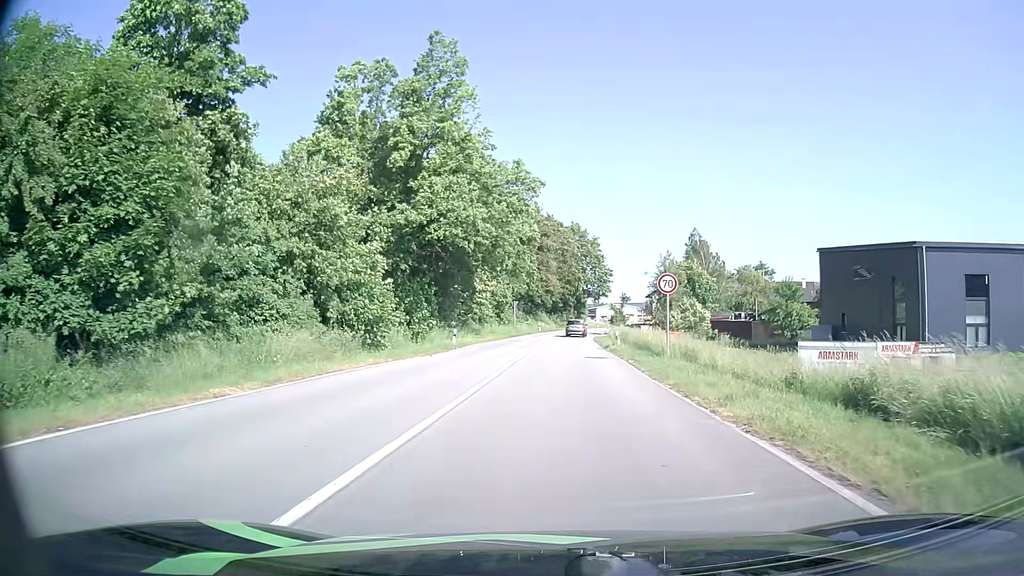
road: primary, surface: asphalt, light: Day
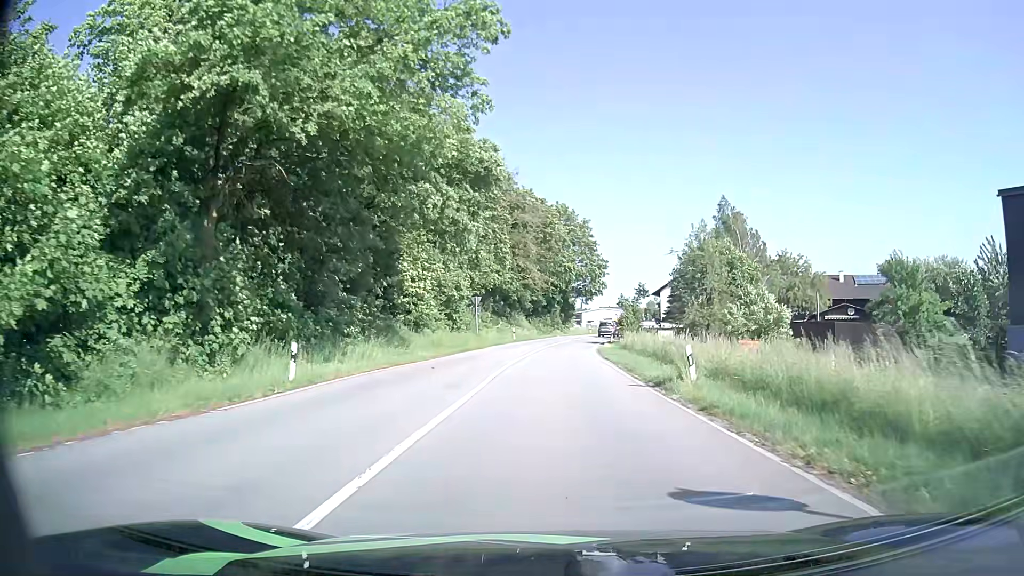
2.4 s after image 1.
(+0.3, +23.0) m; +1°
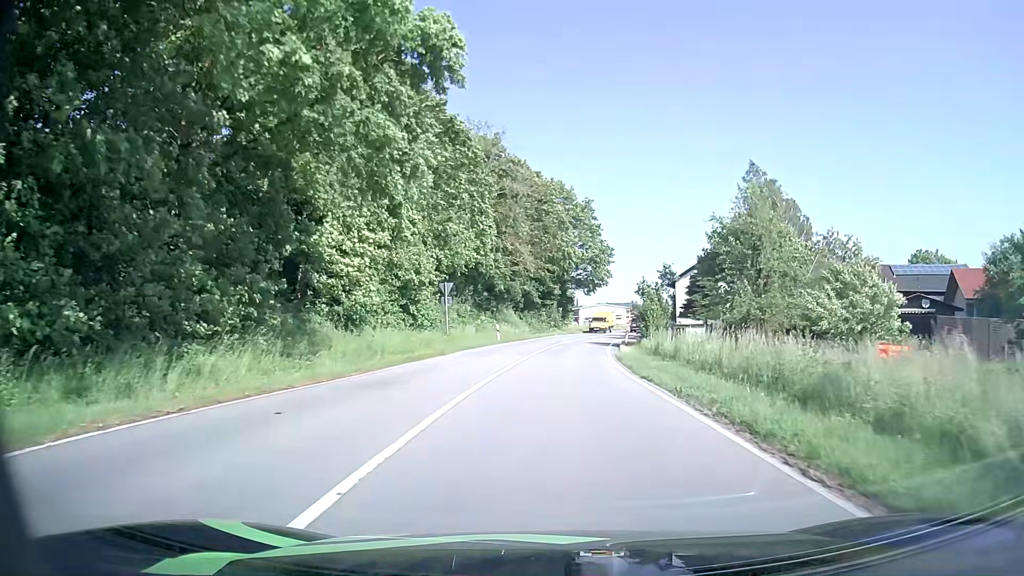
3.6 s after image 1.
(+0.1, +12.8) m; 0°
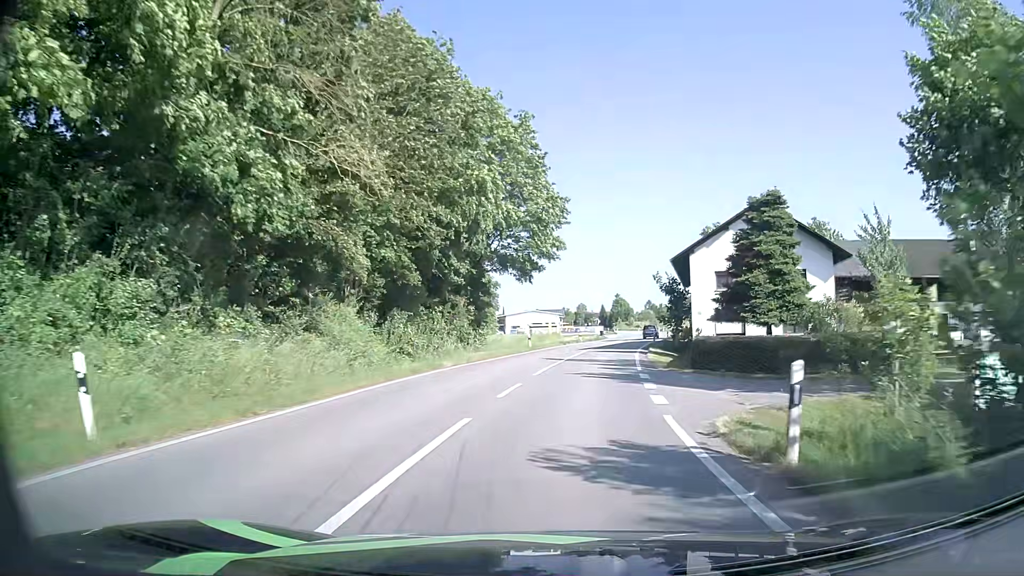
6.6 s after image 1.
(+1.3, +33.9) m; +6°
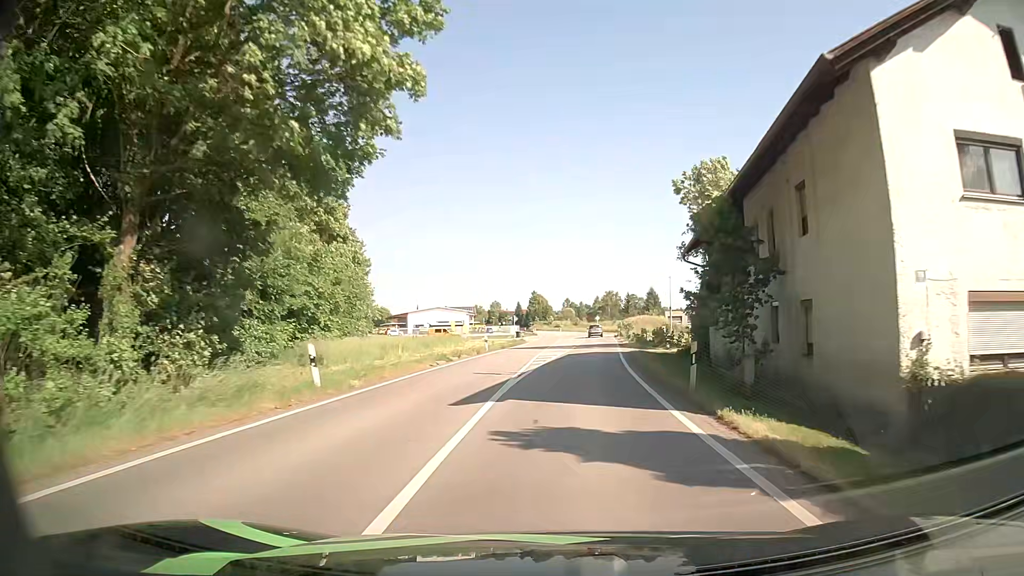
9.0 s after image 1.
(+1.9, +28.6) m; +7°
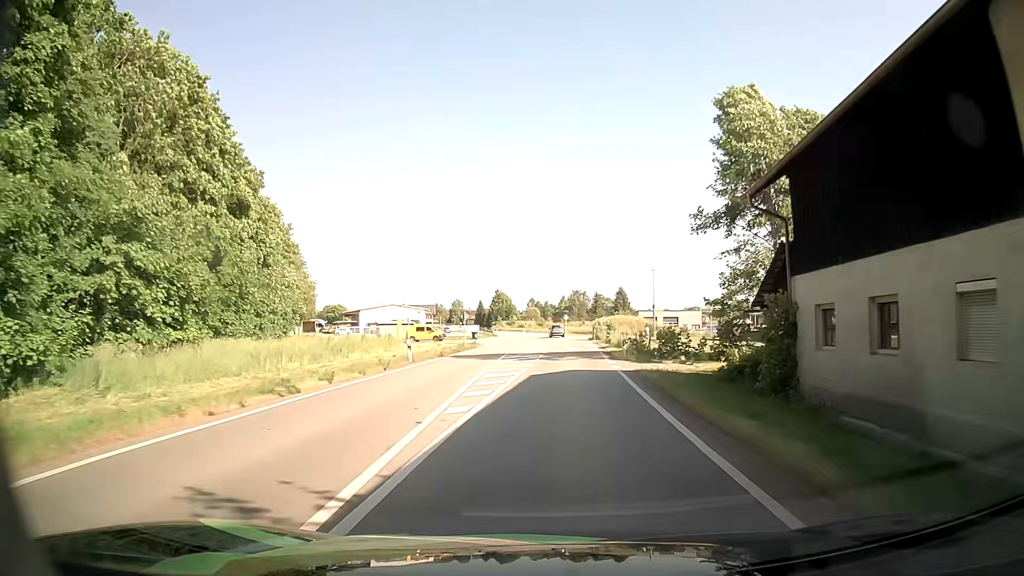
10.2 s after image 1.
(+0.6, +14.8) m; +4°
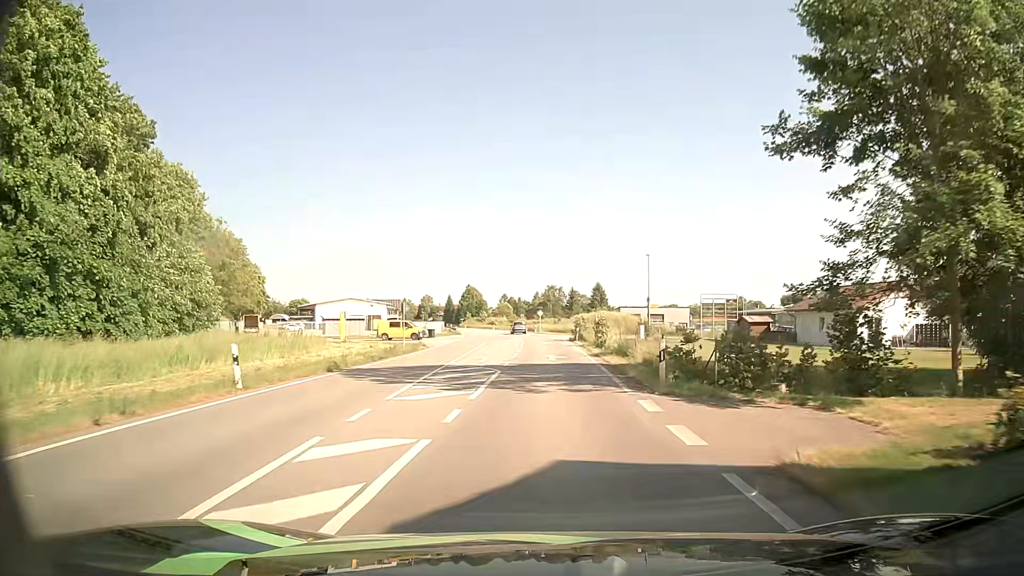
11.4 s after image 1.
(+0.2, +15.2) m; +2°
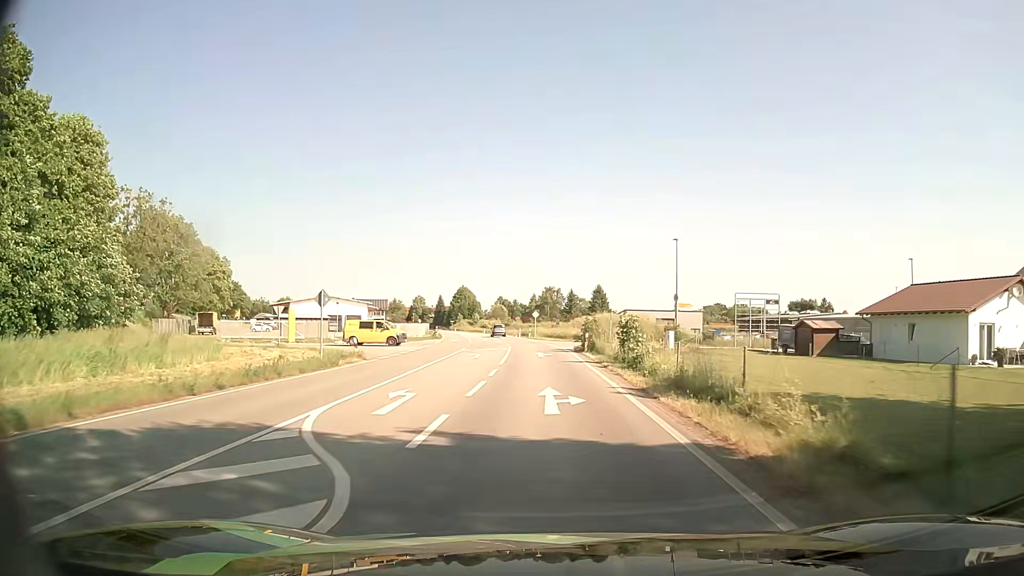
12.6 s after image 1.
(0.0, +15.6) m; 0°
(0, +10) (0, +20) (0, +30) (-1, +40) (-1, +50) (-2, +60) (-3, +70) (-5, +80) (-6, +90) (-8, +100) m
